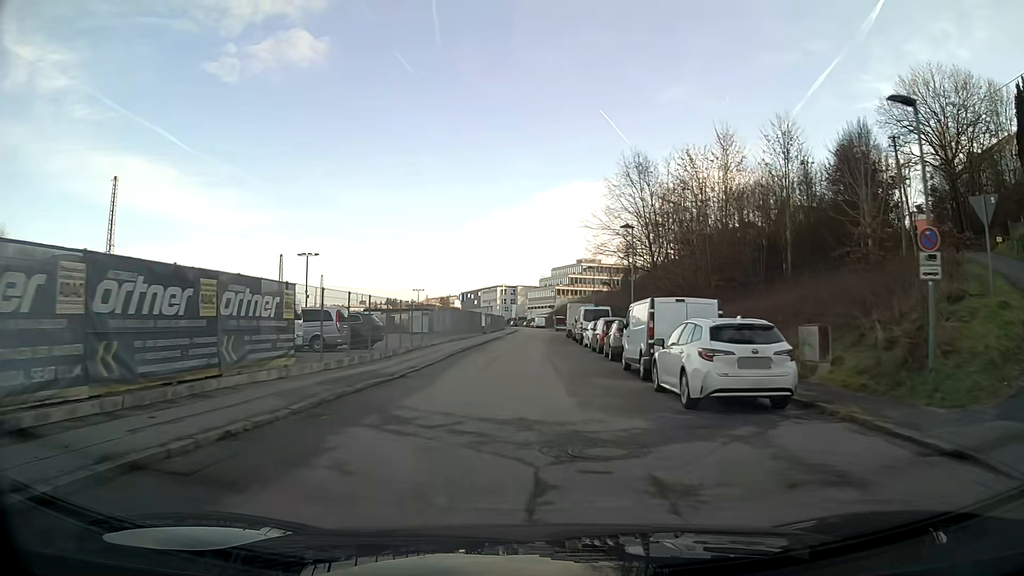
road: tertiary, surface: asphalt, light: Day
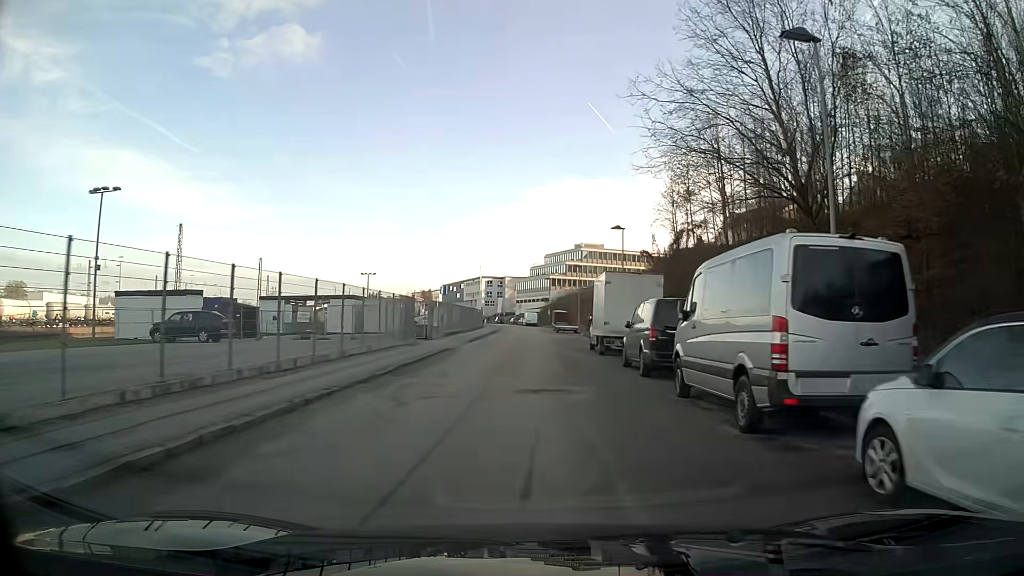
(+0.2, +33.6) m; +1°
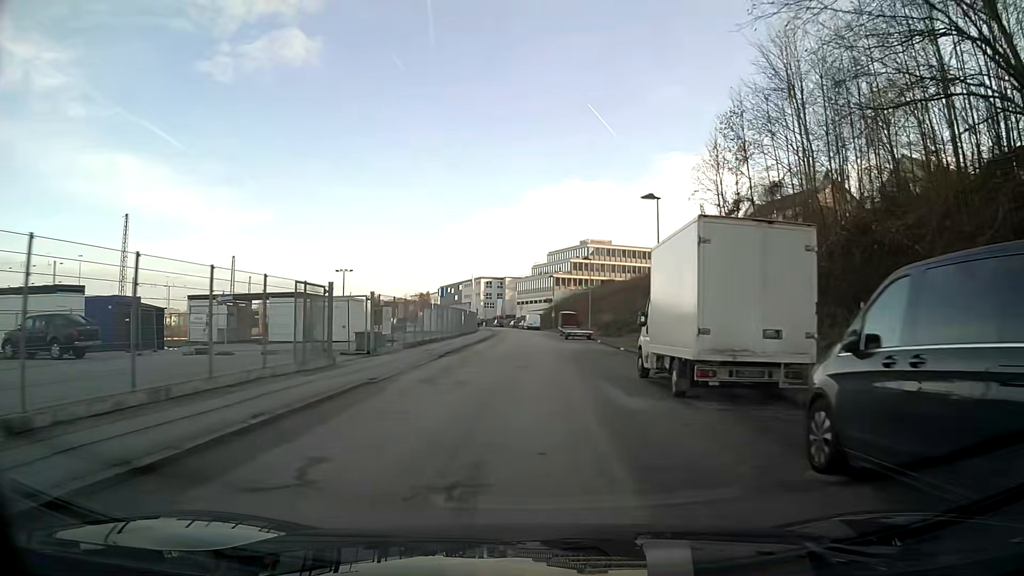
(0.0, +13.6) m; 0°
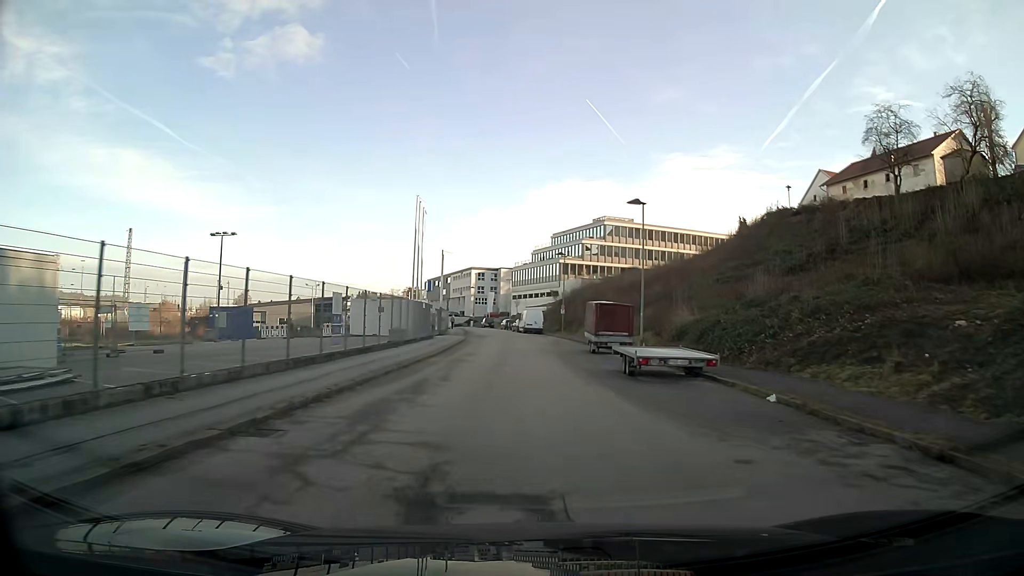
(0.0, +34.5) m; 0°
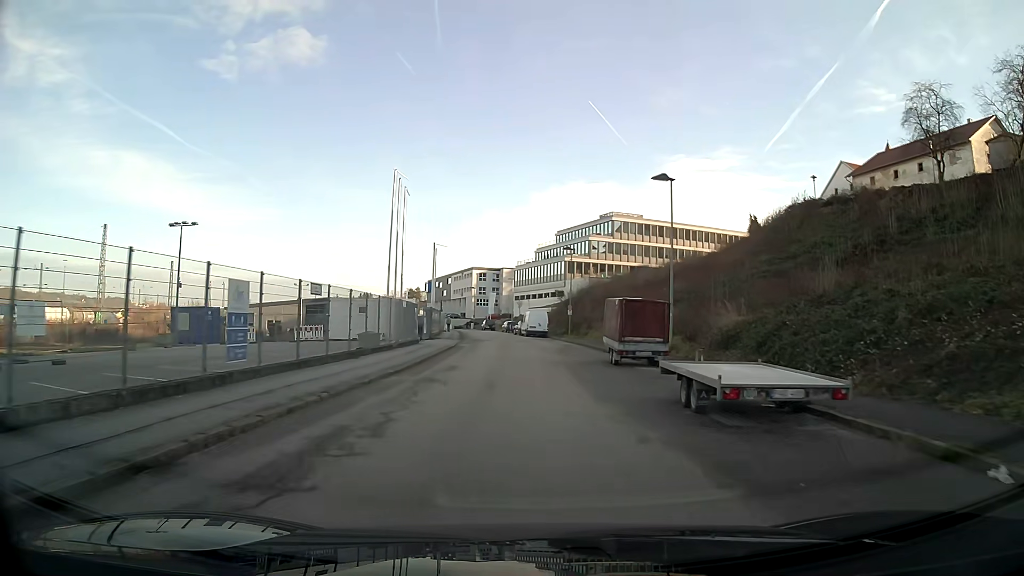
(0.0, +7.0) m; 0°
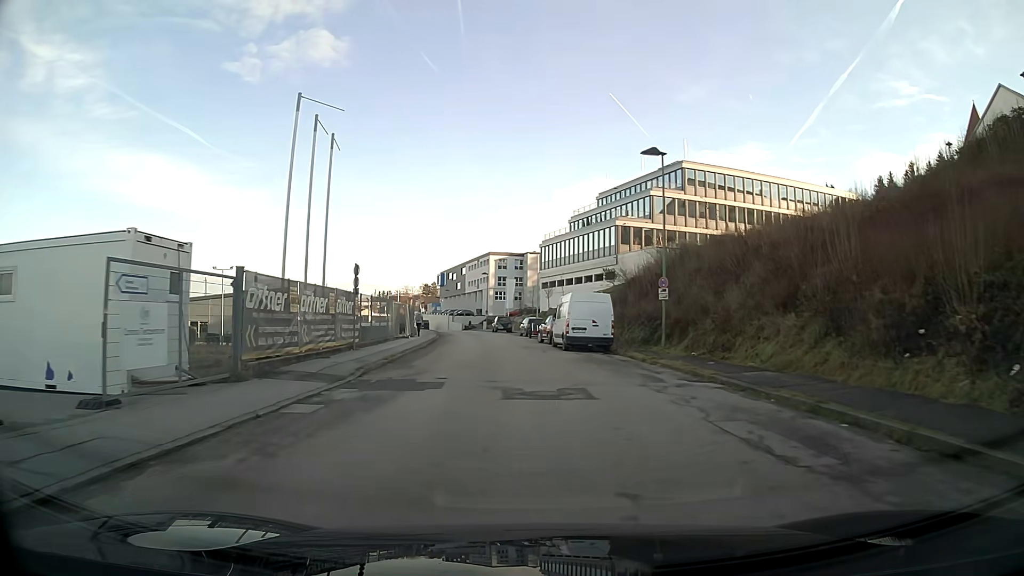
(-0.7, +35.4) m; -3°
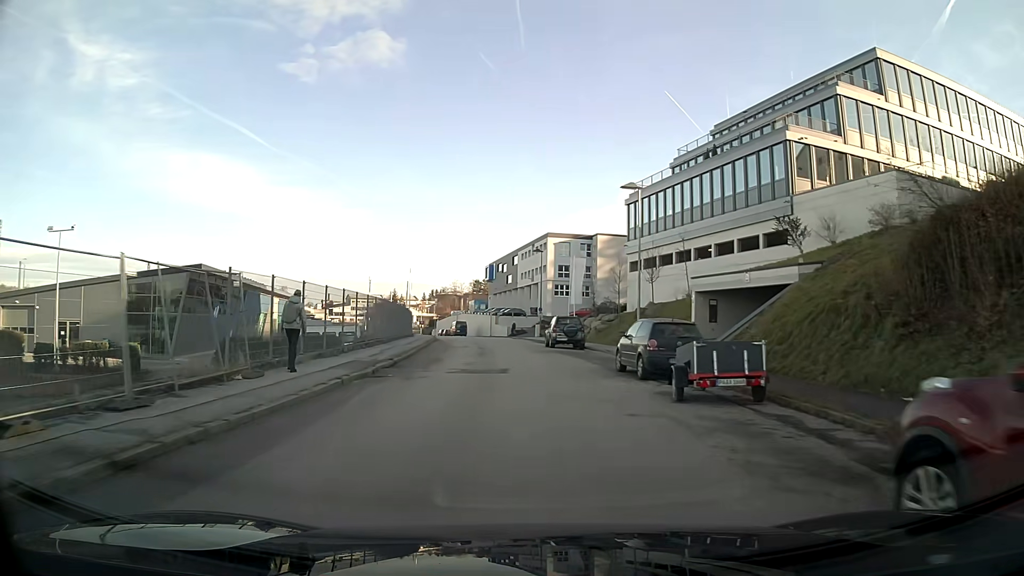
(-1.5, +34.7) m; -5°
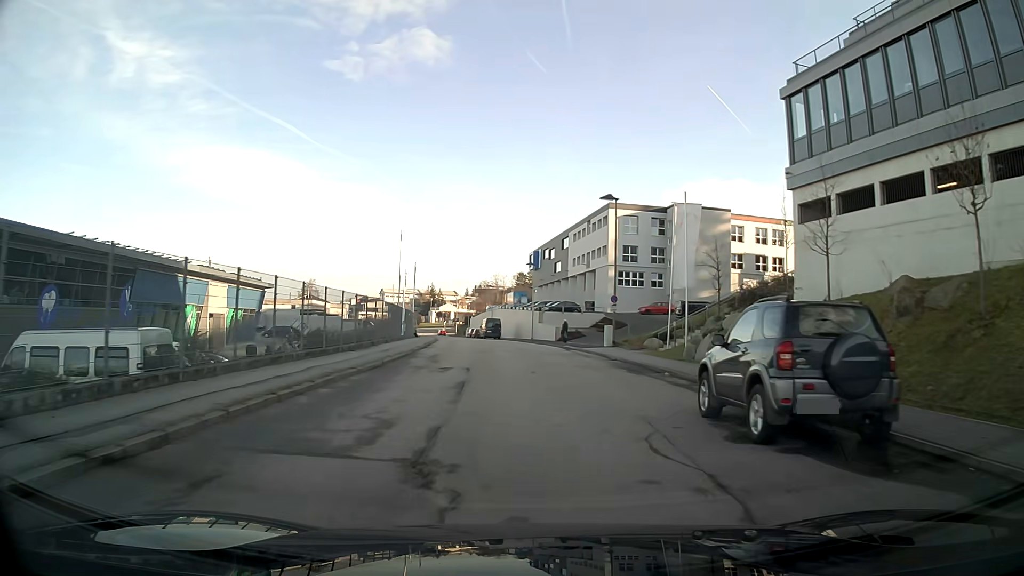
(-1.1, +27.3) m; -4°
